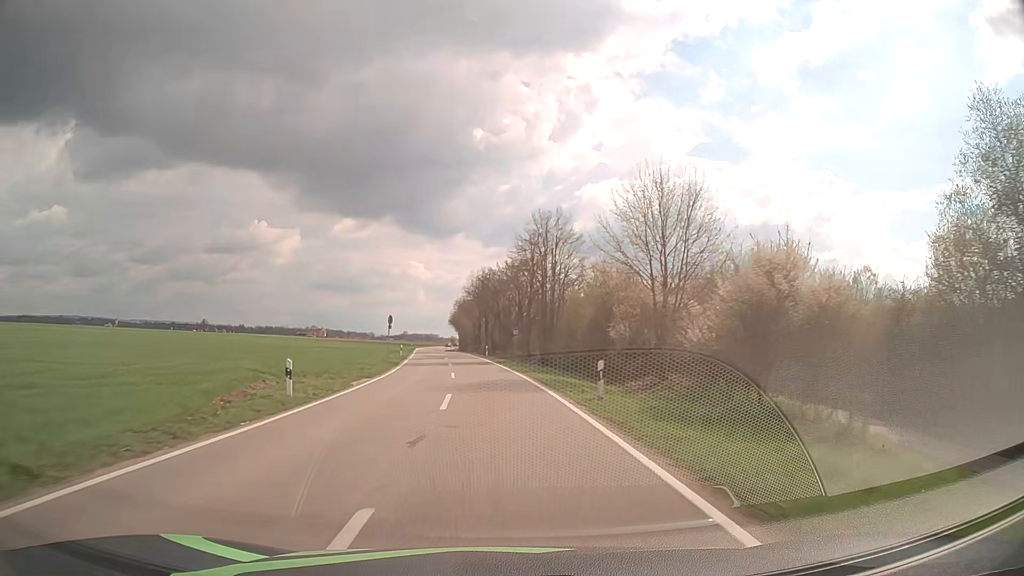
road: tertiary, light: Day
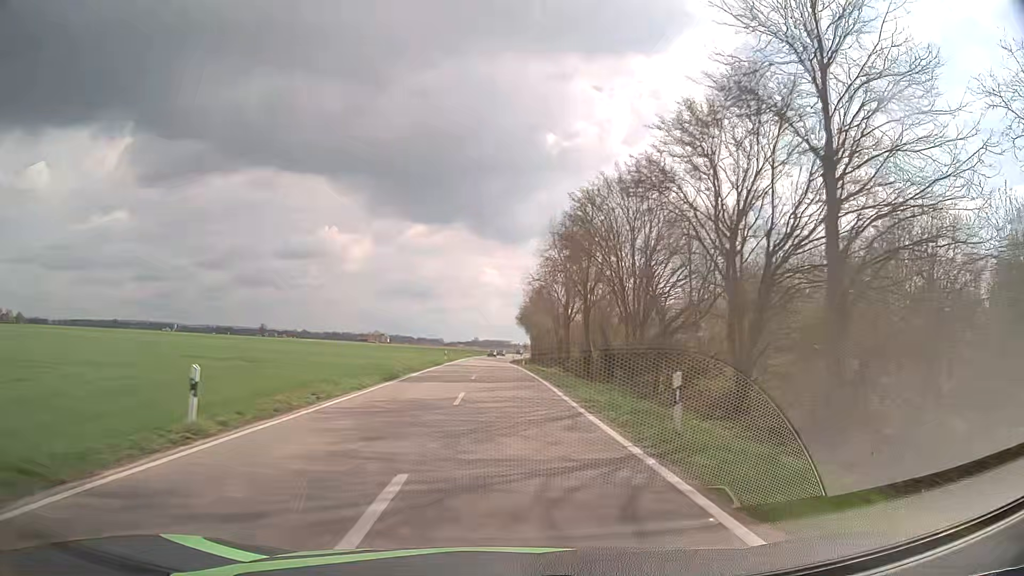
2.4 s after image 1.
(-2.9, +47.9) m; -7°
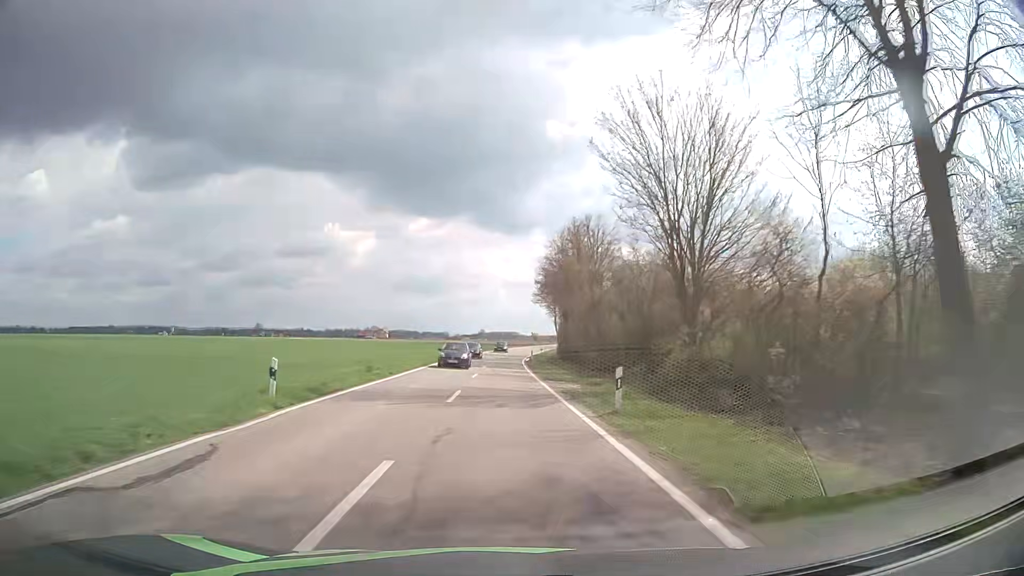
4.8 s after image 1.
(-0.3, +49.0) m; 0°
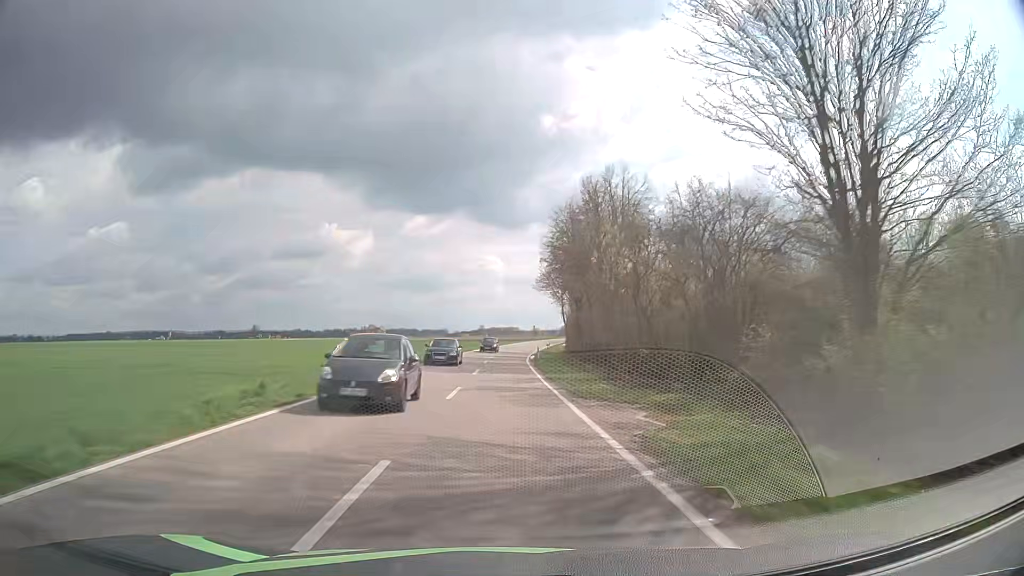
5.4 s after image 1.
(0.0, +12.3) m; +1°
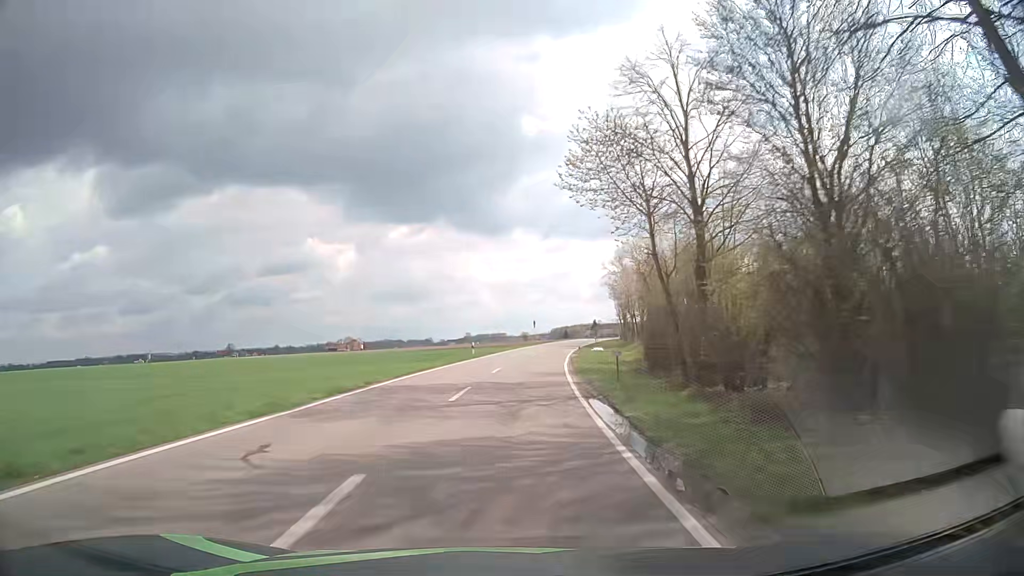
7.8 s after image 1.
(-0.2, +49.4) m; 0°
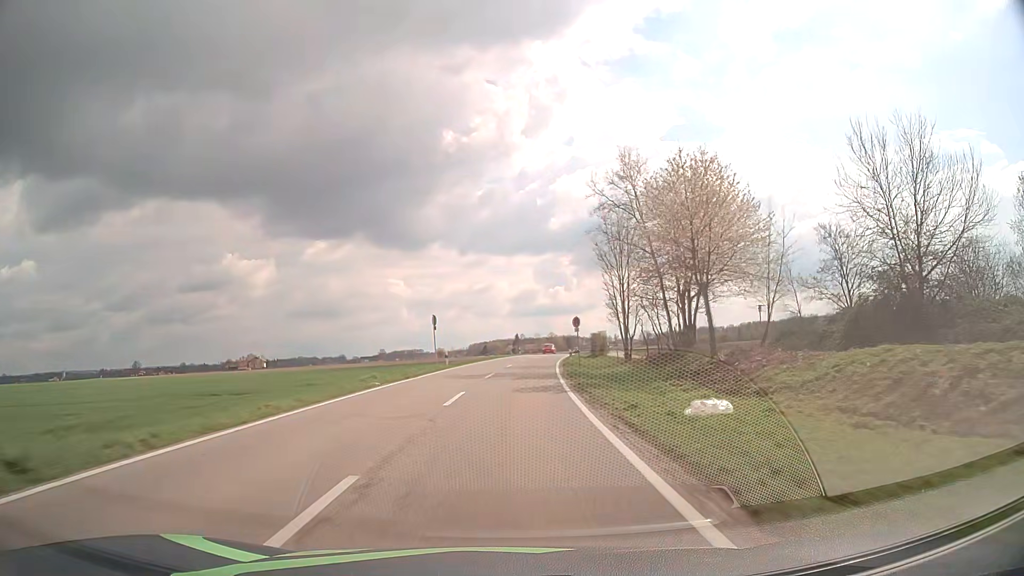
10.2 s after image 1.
(+2.9, +49.1) m; +7°
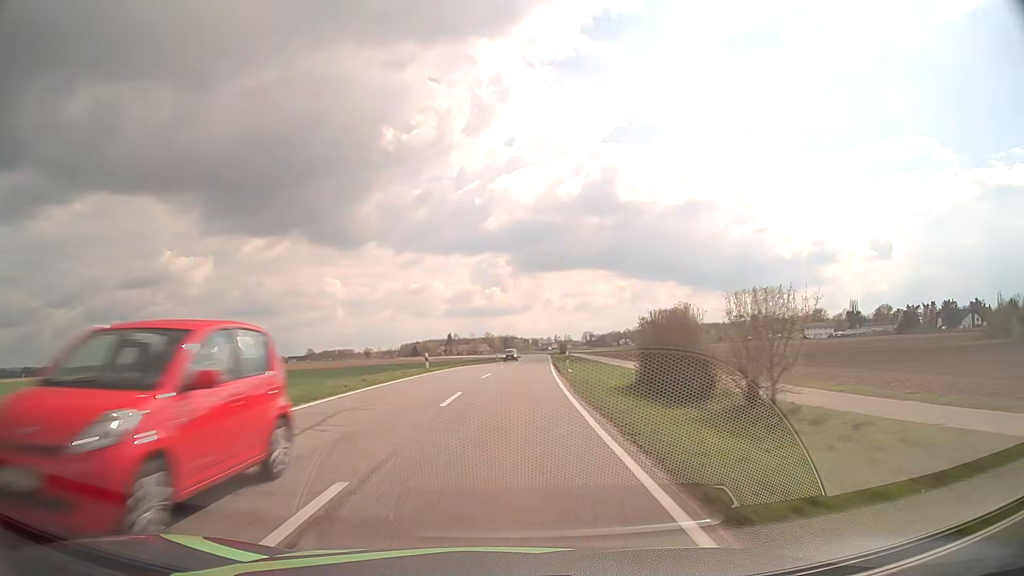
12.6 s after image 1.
(+2.4, +48.9) m; +6°
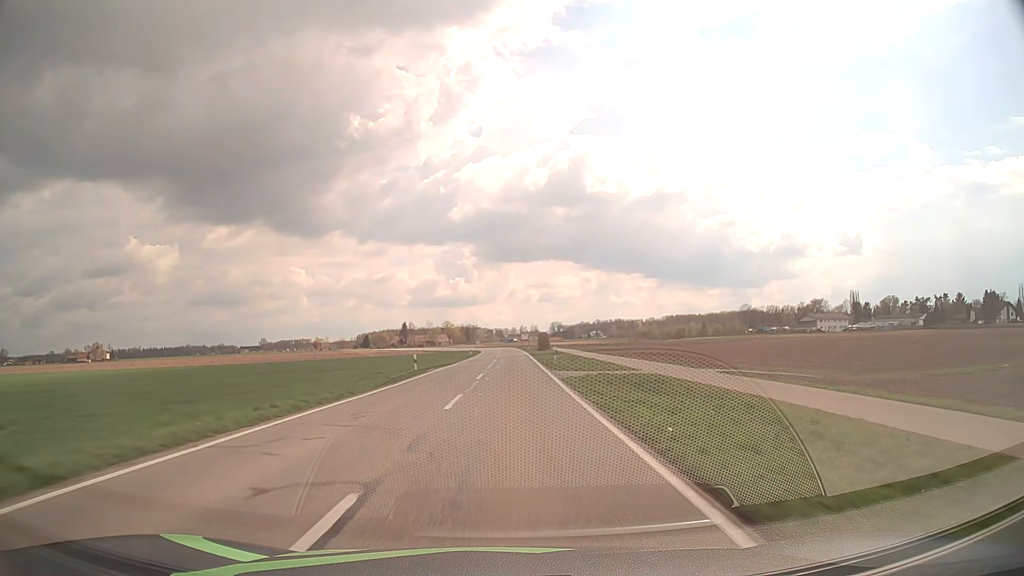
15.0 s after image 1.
(+1.6, +49.3) m; +3°
(0, +10) (0, +20) (0, +30) (0, +40) (0, +50) (0, +60) (0, +70) (0, +80) (0, +90) (0, +100) m
